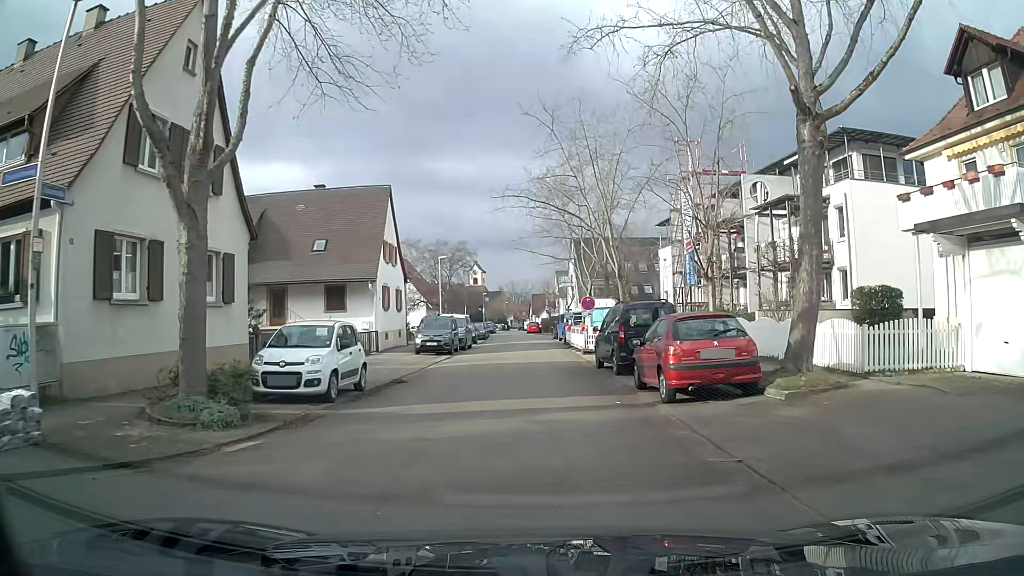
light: Day
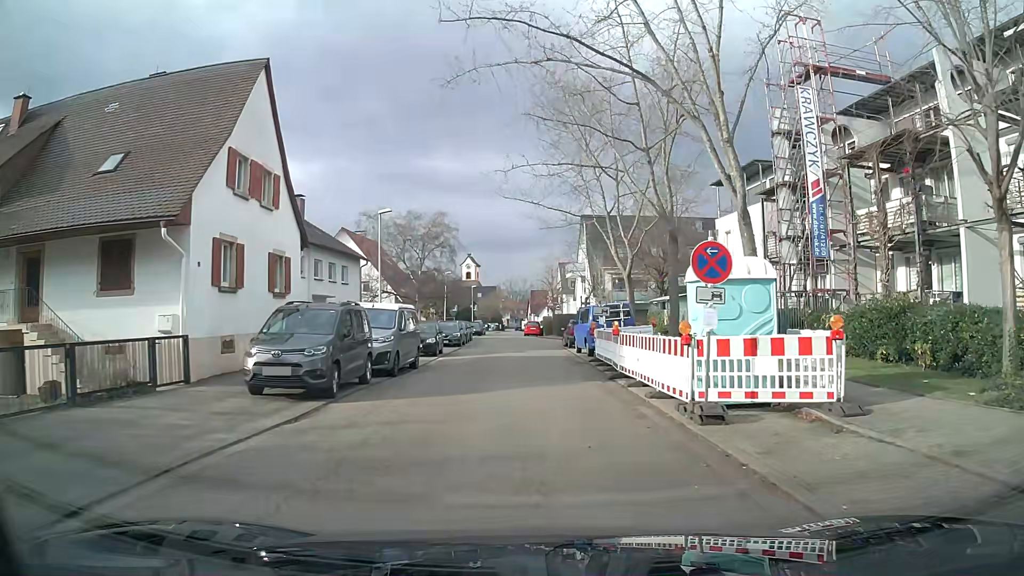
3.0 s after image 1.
(-0.1, +19.2) m; 0°
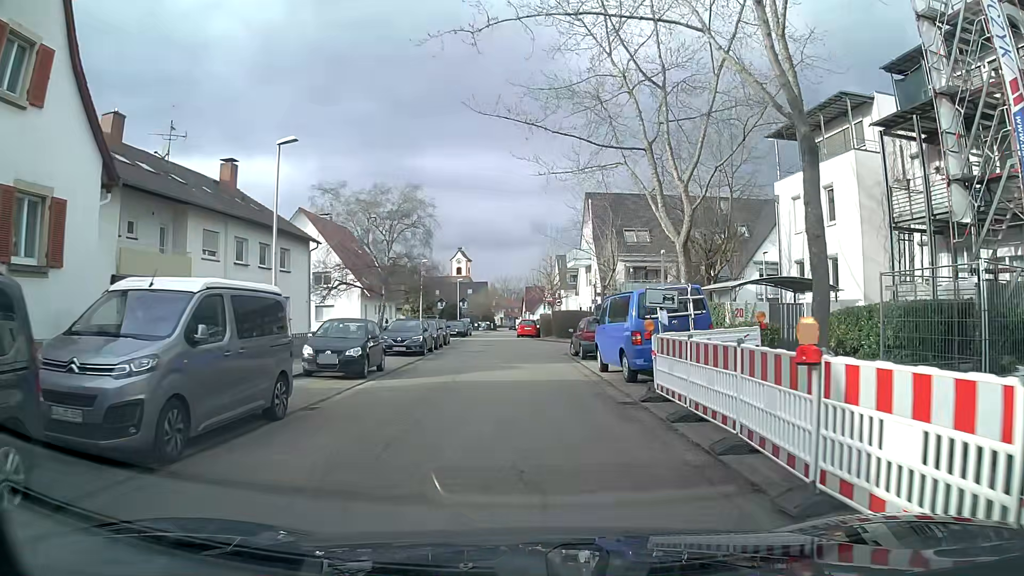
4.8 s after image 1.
(+0.1, +11.5) m; +1°
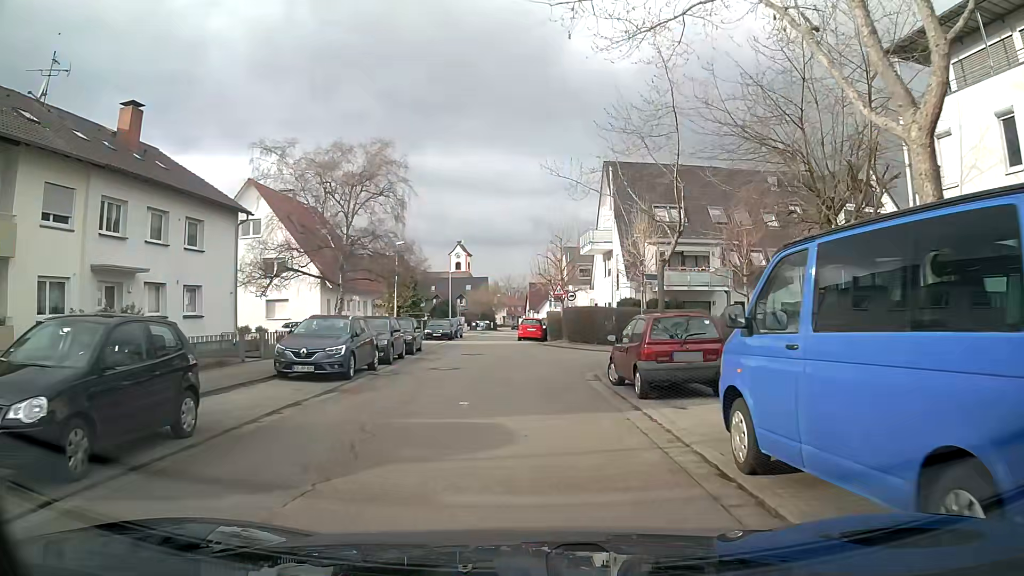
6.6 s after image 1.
(-0.1, +11.6) m; -1°
(0, +10) (0, +20) (-1, +30) (-2, +40) (-2, +50) (-2, +60) (-1, +70) (-1, +80) (-6, +88) (-16, +88) m
